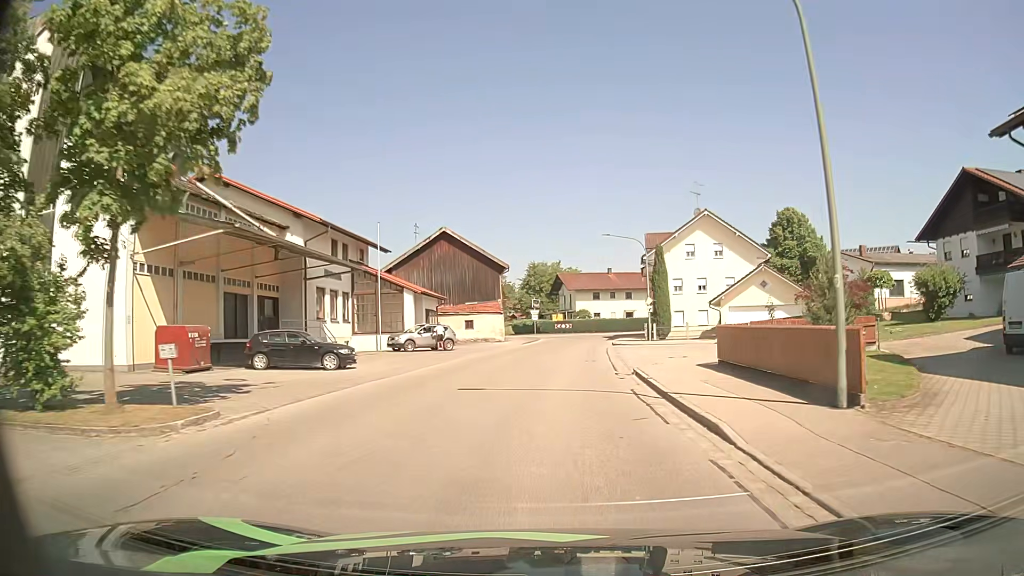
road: tertiary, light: Day
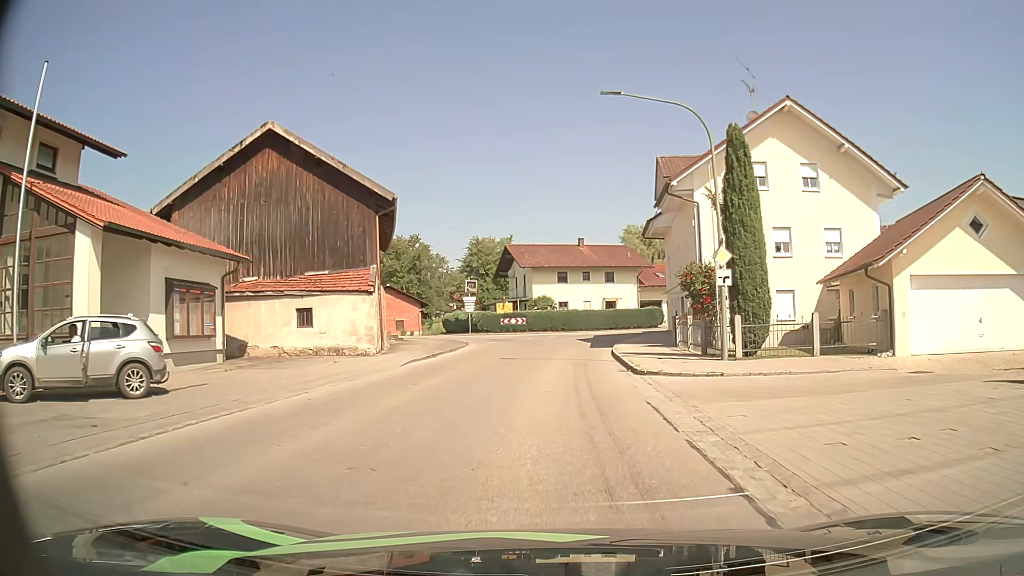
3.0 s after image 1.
(+1.0, +28.5) m; +4°
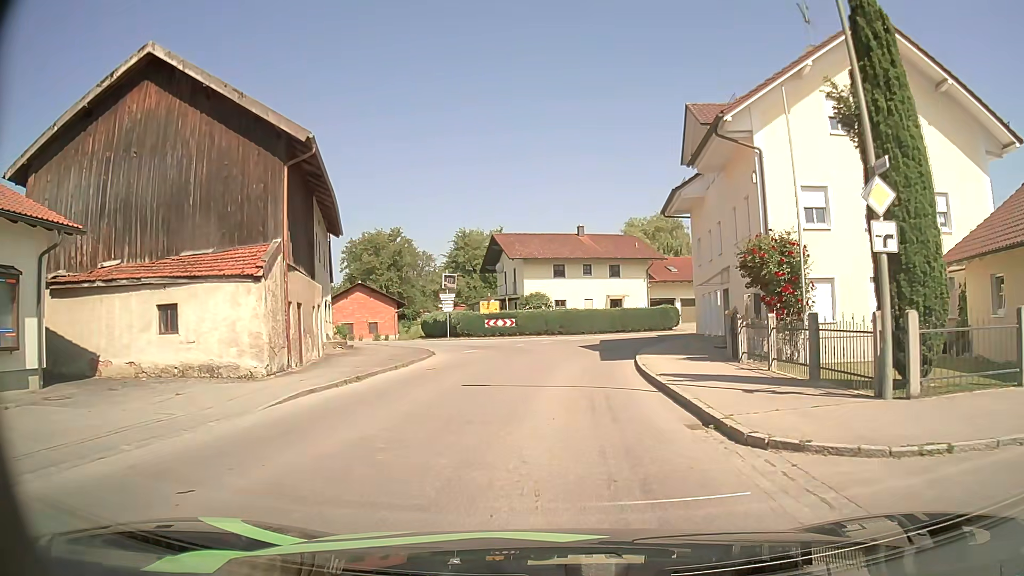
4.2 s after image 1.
(0.0, +9.2) m; 0°
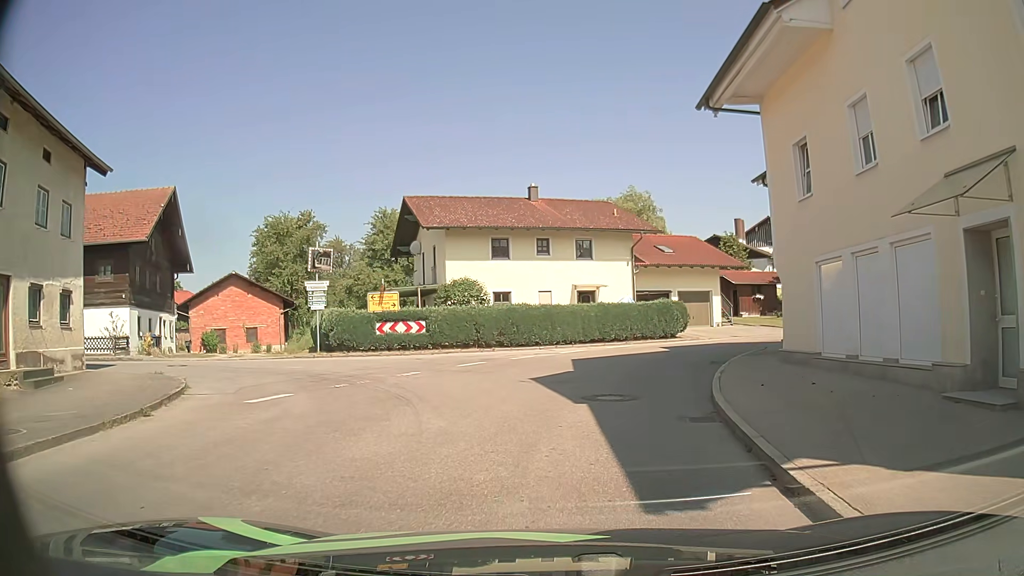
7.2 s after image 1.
(+0.6, +17.5) m; +3°
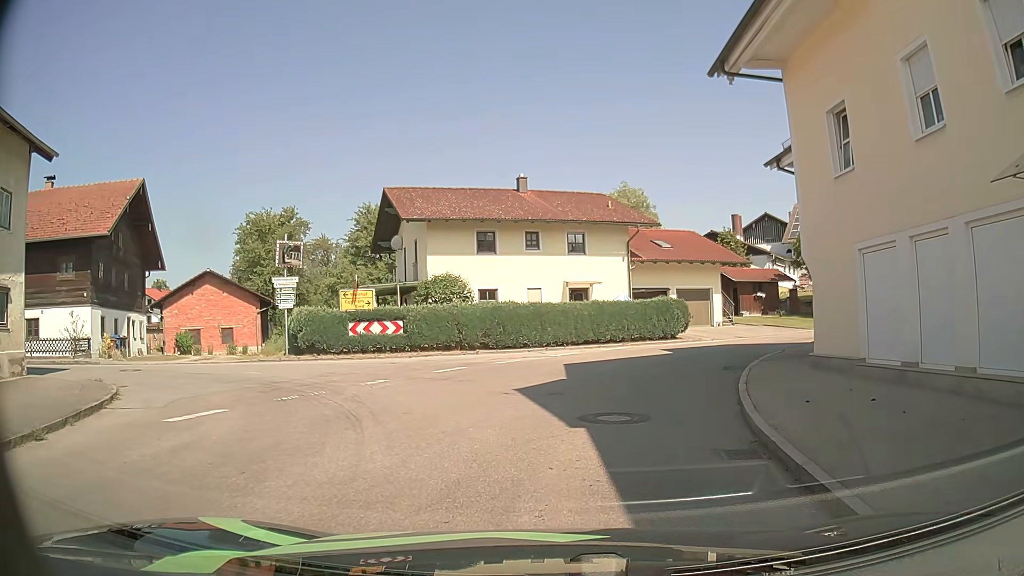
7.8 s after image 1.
(+0.1, +2.4) m; +3°
(0, +10) (-4, +19) (-13, +21) (-23, +19) (-33, +16) (-42, +14) (-52, +13) (-61, +17) (-66, +26) (-67, +36) m
